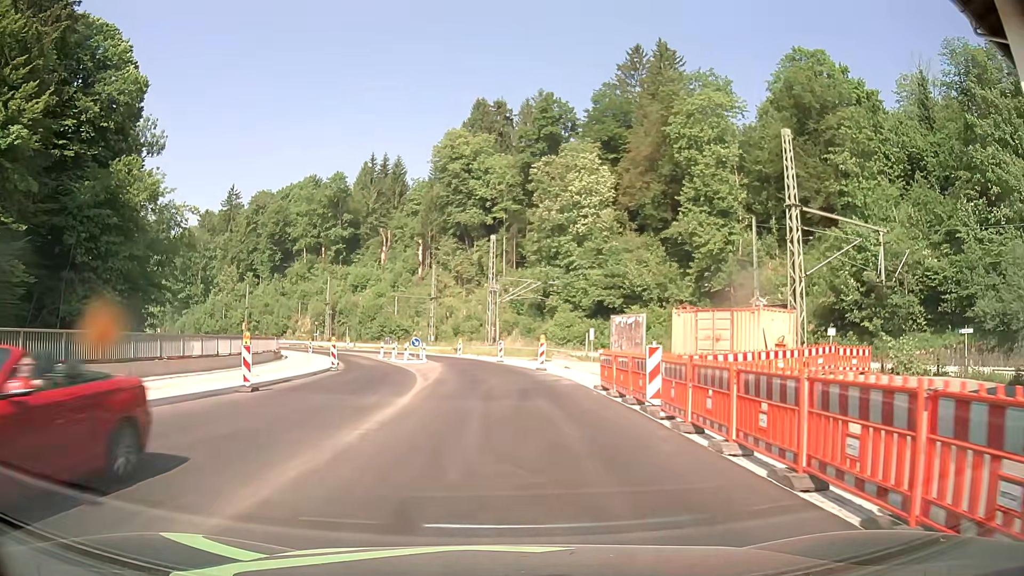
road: primary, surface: asphalt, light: Day
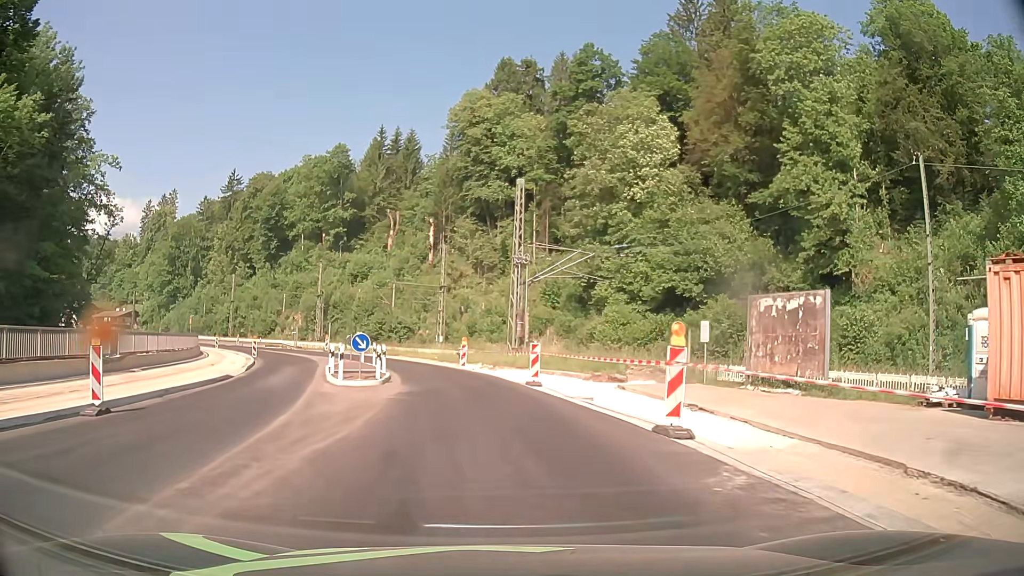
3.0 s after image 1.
(-0.3, +22.5) m; -2°
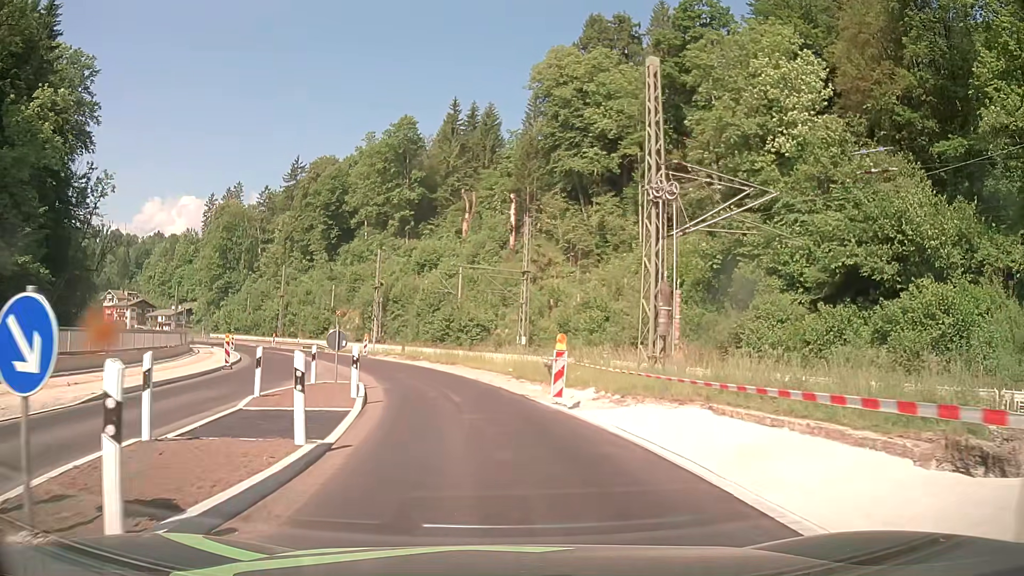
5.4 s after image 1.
(-1.1, +18.3) m; -8°
(0, +10) (-2, +20) (-4, +30) (-8, +39) (-12, +48) (-16, +57) (-22, +66) (-27, +74) (-33, +82) (-40, +89) m
